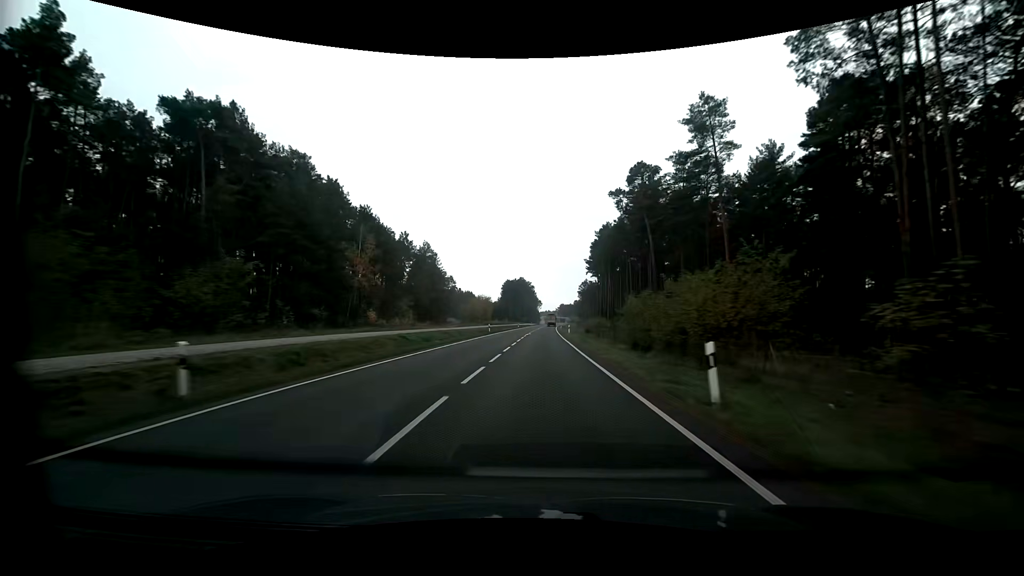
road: primary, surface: asphalt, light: Day
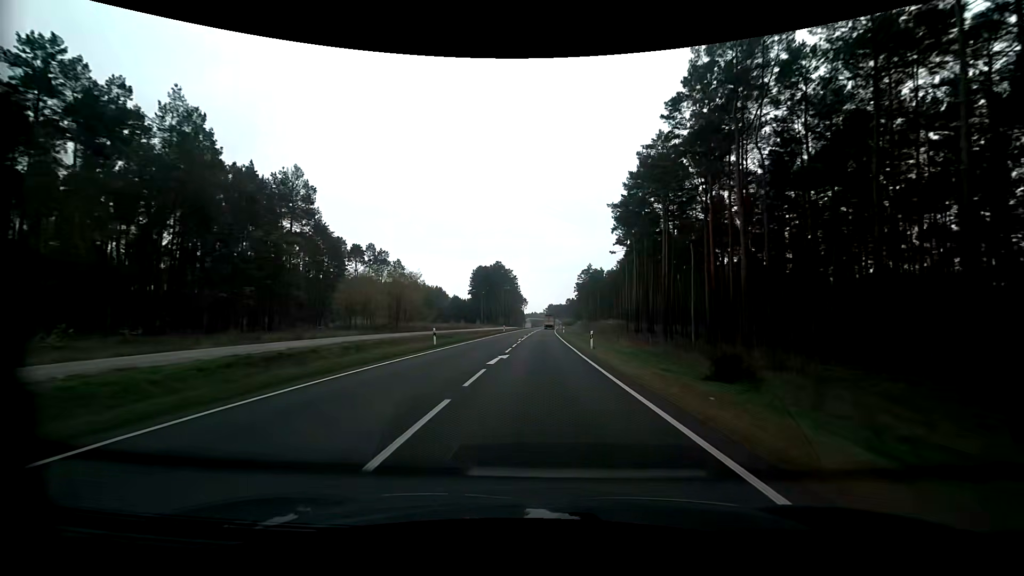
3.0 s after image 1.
(+1.0, +78.9) m; +2°
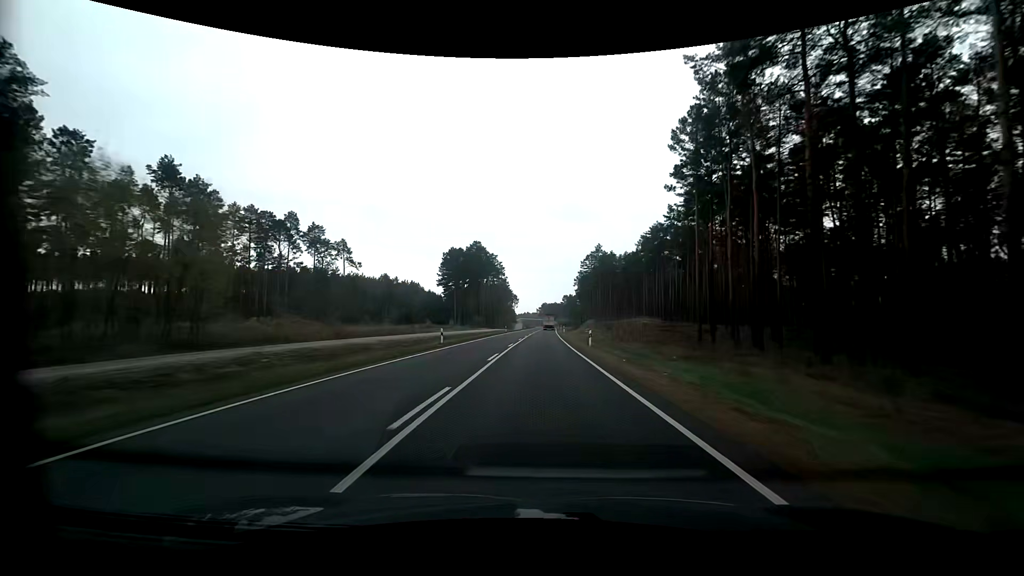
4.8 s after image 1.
(+0.3, +47.4) m; +1°
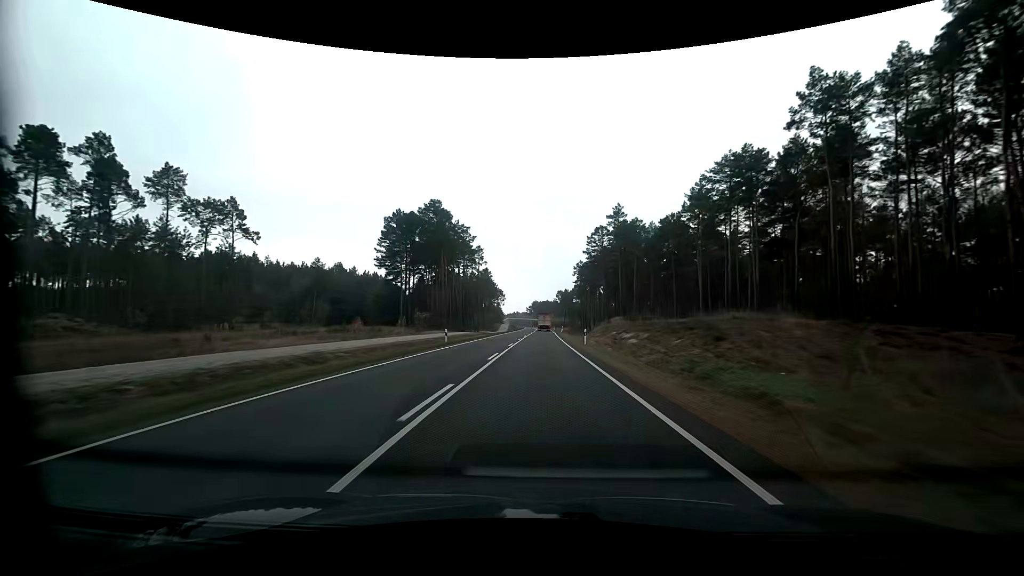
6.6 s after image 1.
(+0.3, +47.5) m; +2°
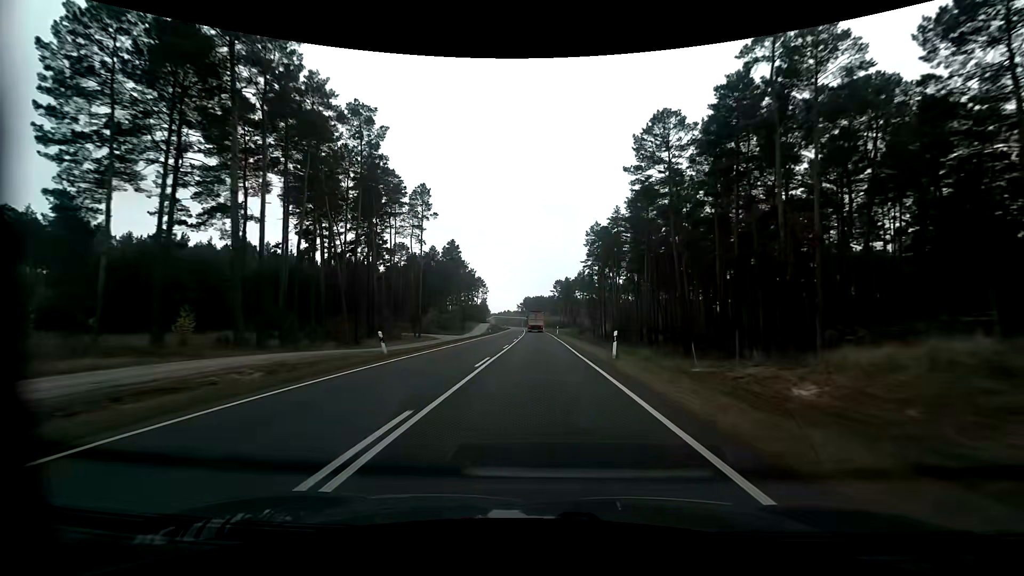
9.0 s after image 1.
(+0.1, +63.4) m; 0°
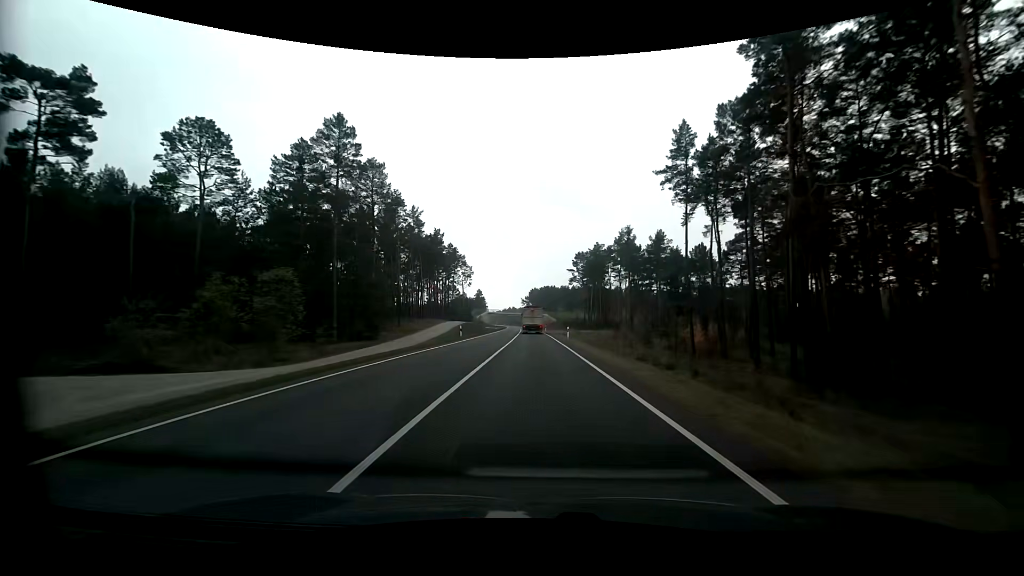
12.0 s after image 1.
(-0.4, +77.2) m; -1°
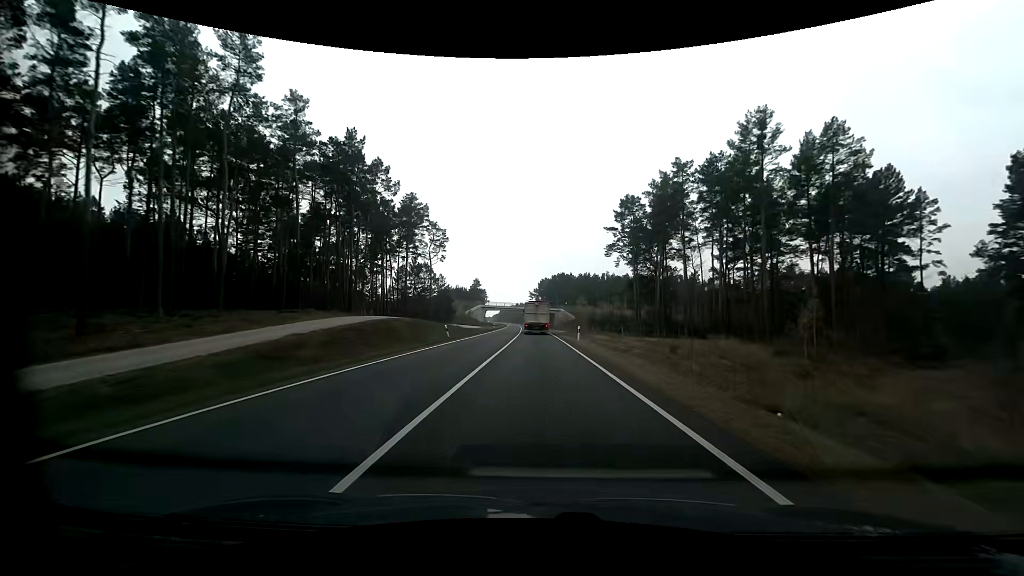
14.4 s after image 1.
(-0.6, +57.0) m; -1°
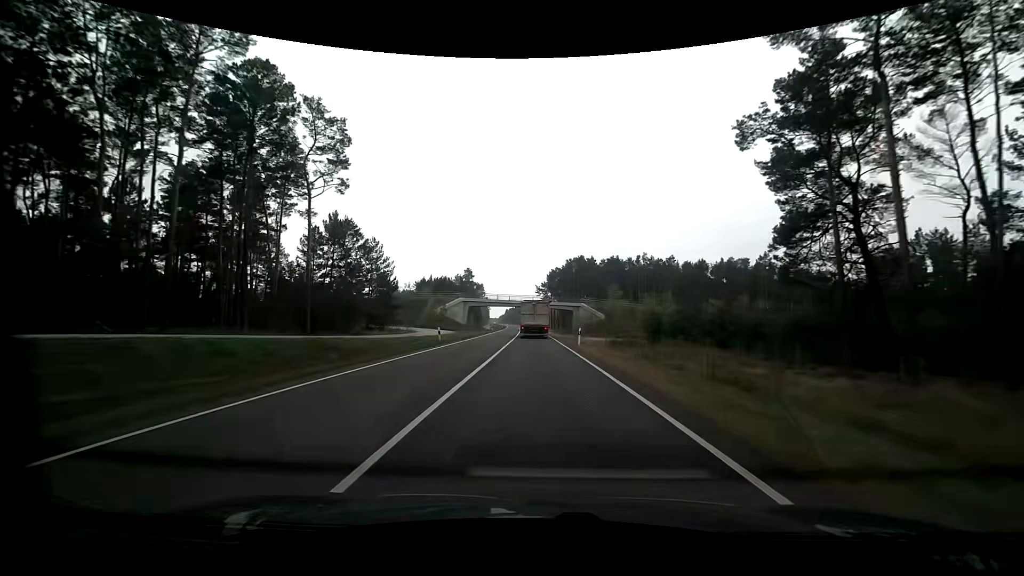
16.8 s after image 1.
(-0.5, +51.8) m; -1°
(0, +10) (0, +20) (0, +30) (0, +40) (0, +50) (-1, +60) (-1, +70) (-1, +80) (-1, +90) (-2, +100) m
